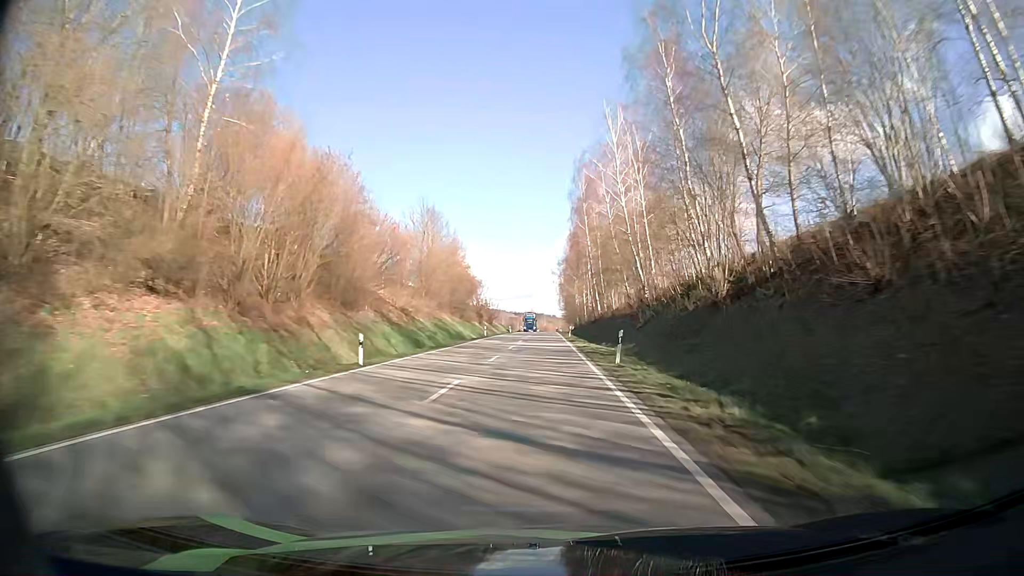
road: secondary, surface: asphalt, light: Day
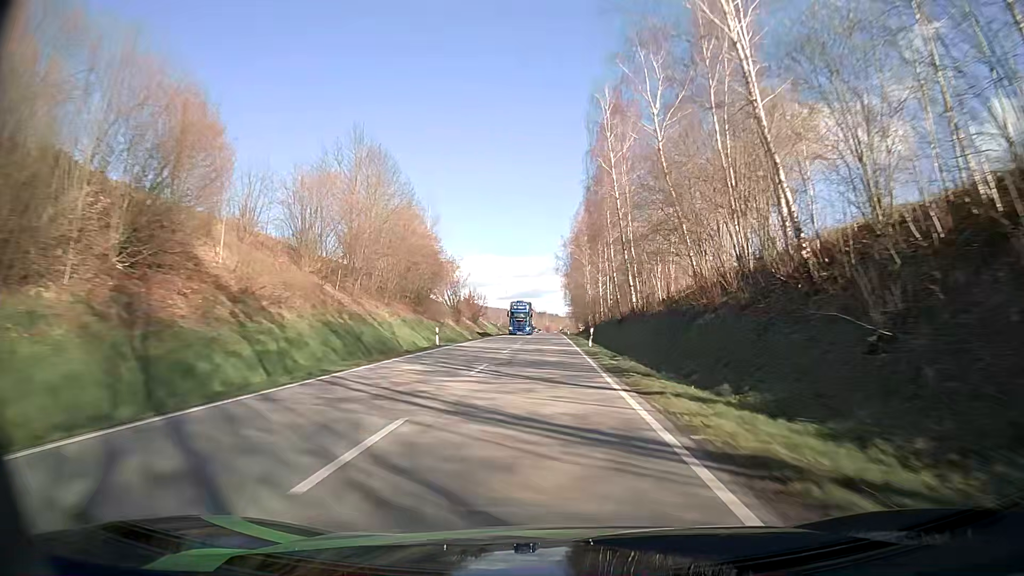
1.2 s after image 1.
(0.0, +30.5) m; 0°
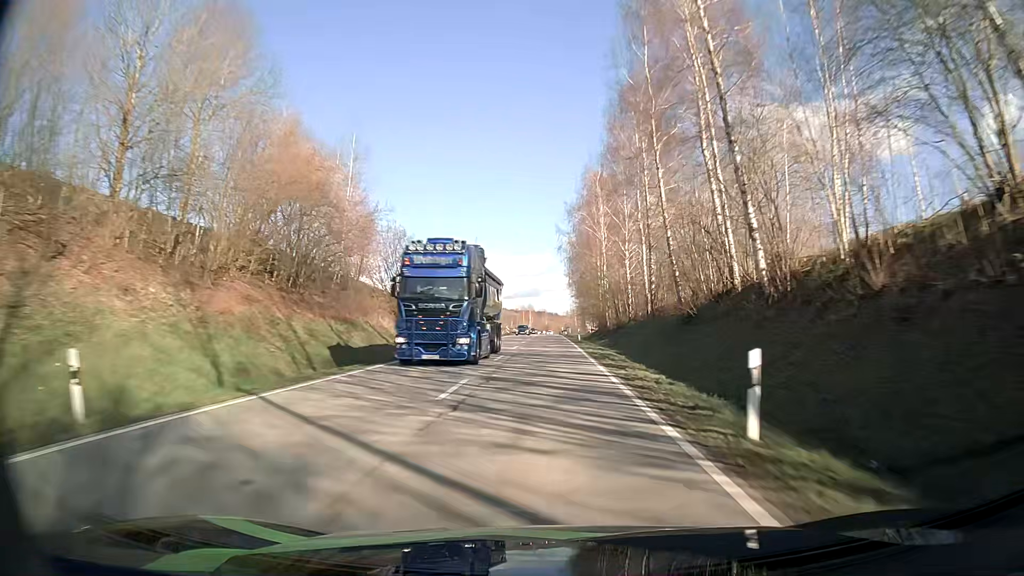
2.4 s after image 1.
(+0.1, +29.9) m; 0°
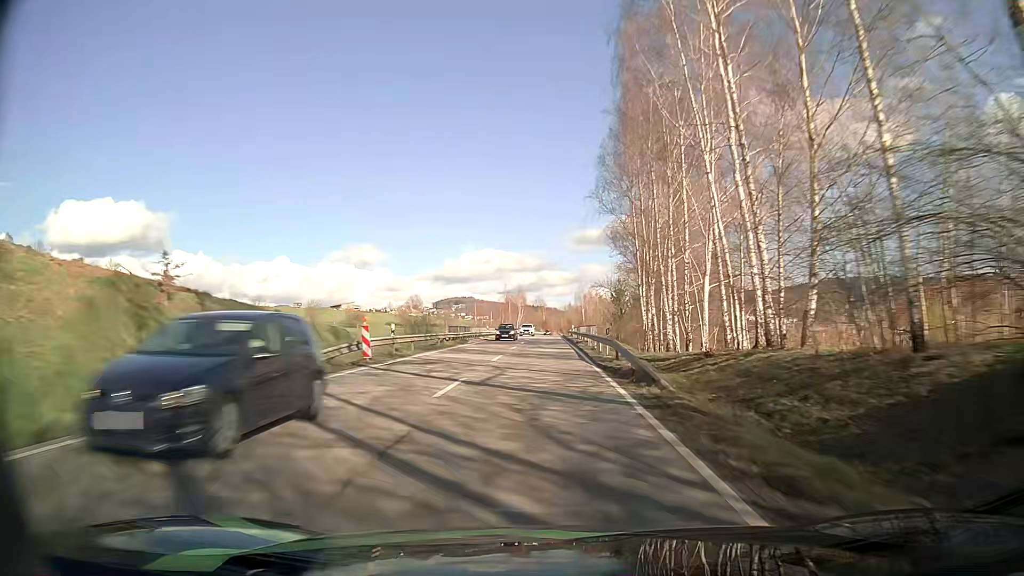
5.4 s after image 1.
(+0.1, +71.9) m; 0°
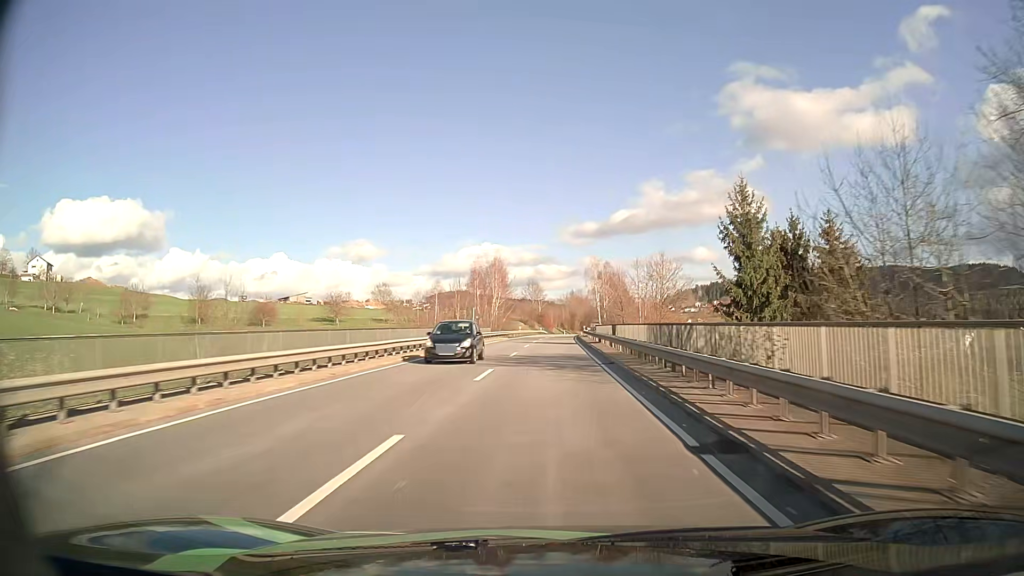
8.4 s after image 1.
(-0.3, +68.7) m; 0°
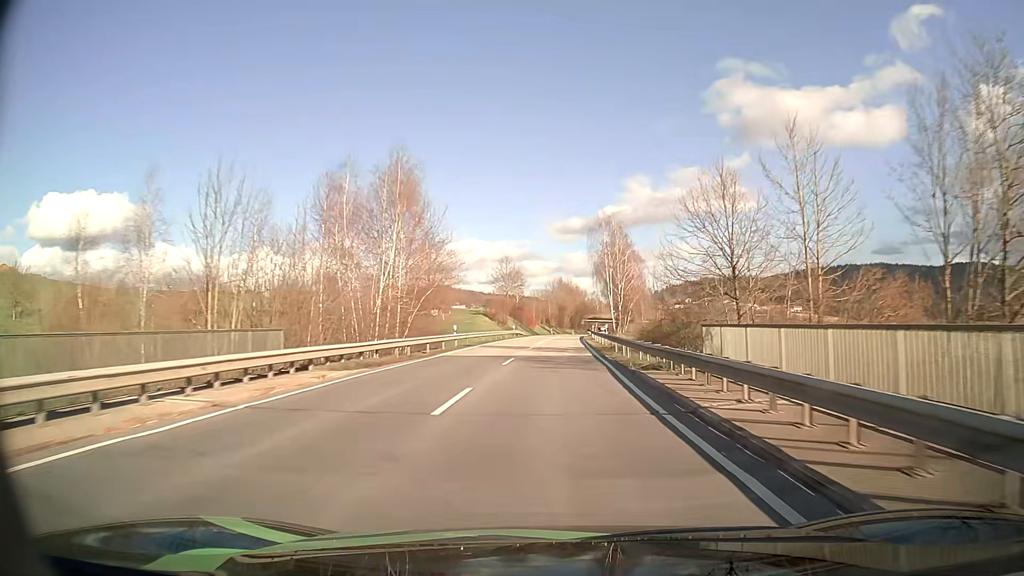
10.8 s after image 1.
(+0.5, +54.2) m; +1°
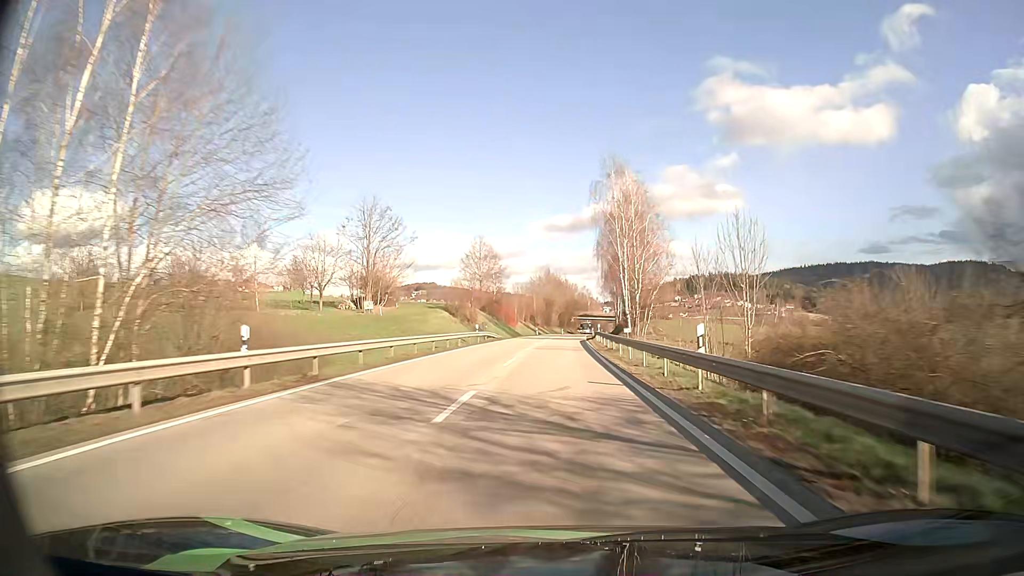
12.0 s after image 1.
(+0.3, +27.3) m; +1°
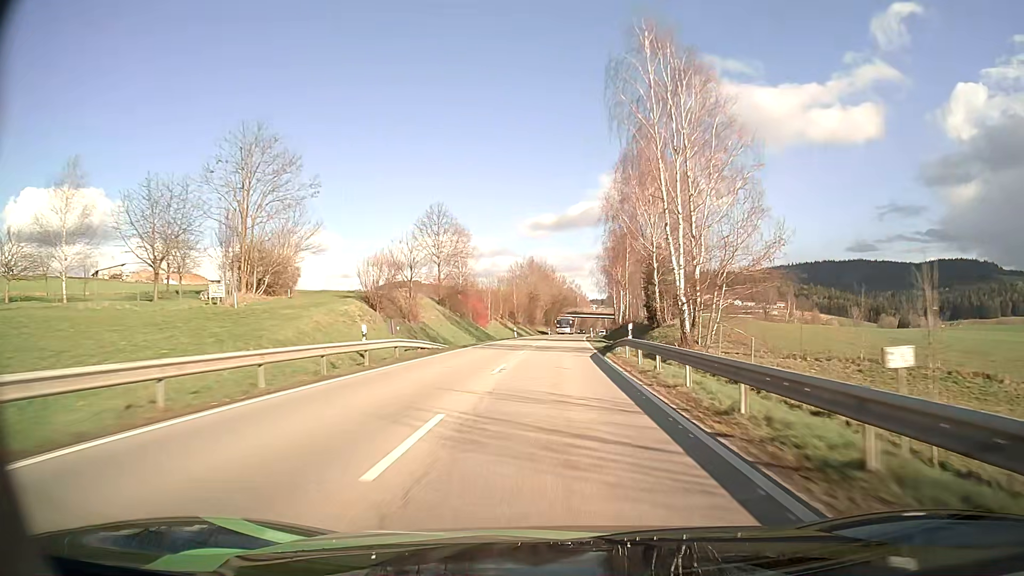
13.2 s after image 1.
(+0.1, +27.5) m; +1°
(0, +10) (0, +20) (0, +30) (+1, +40) (+1, +50) (+2, +60) (+2, +70) (+3, +80) (+4, +90) (+4, +100) m
